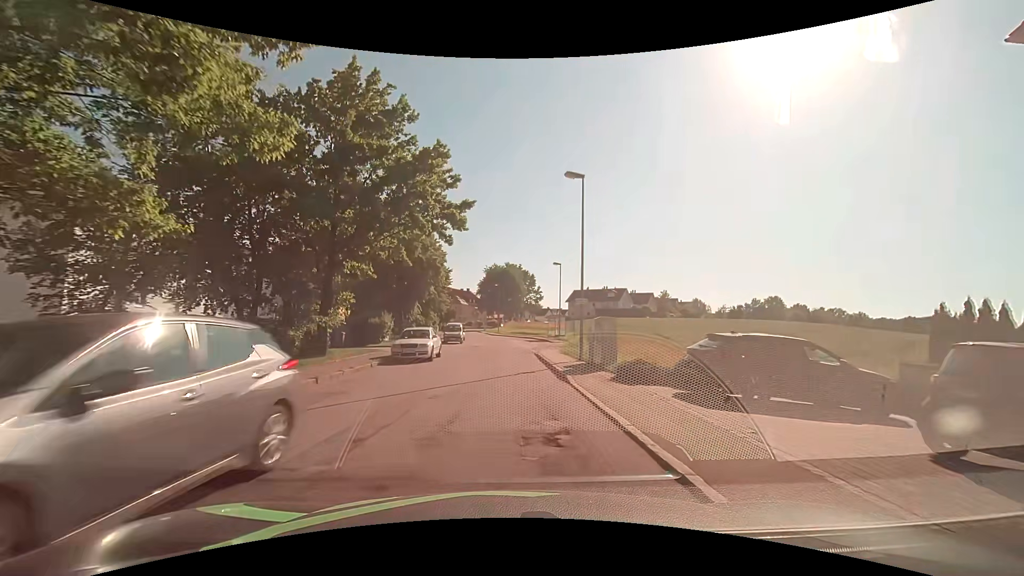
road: unclassified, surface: asphalt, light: Day
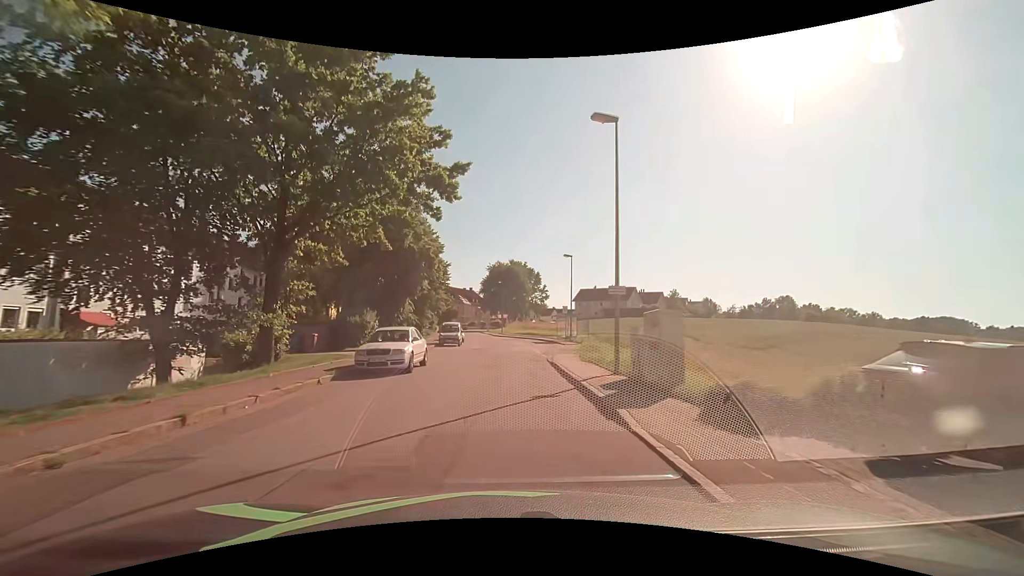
(-0.1, +5.8) m; -1°
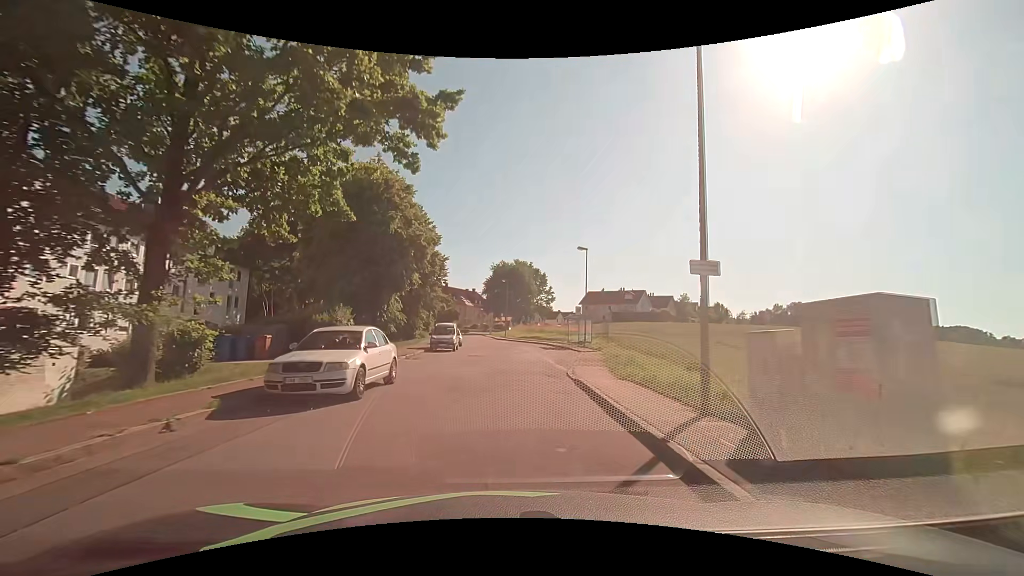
(0.0, +6.1) m; -1°
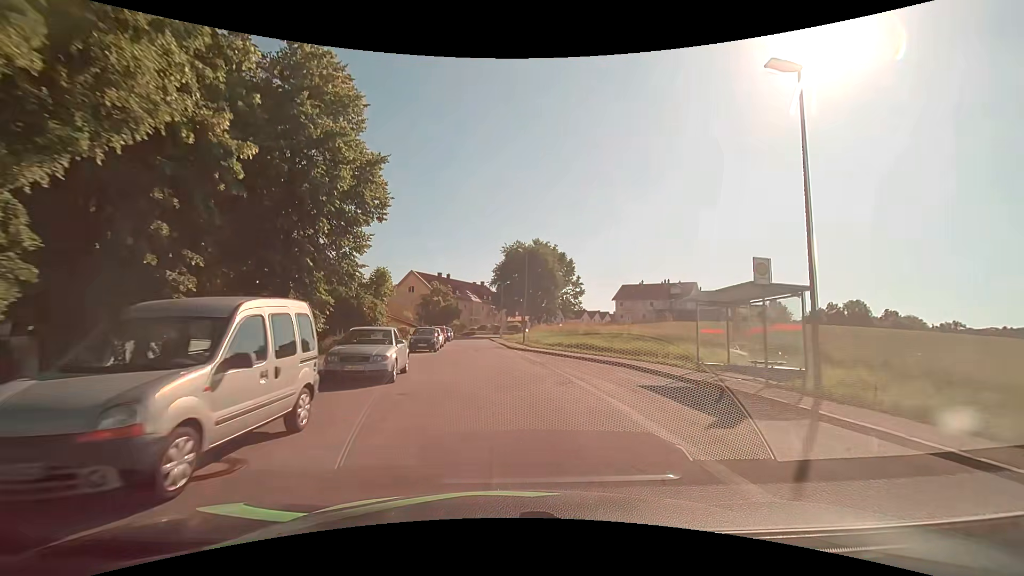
(-0.2, +27.8) m; -2°
